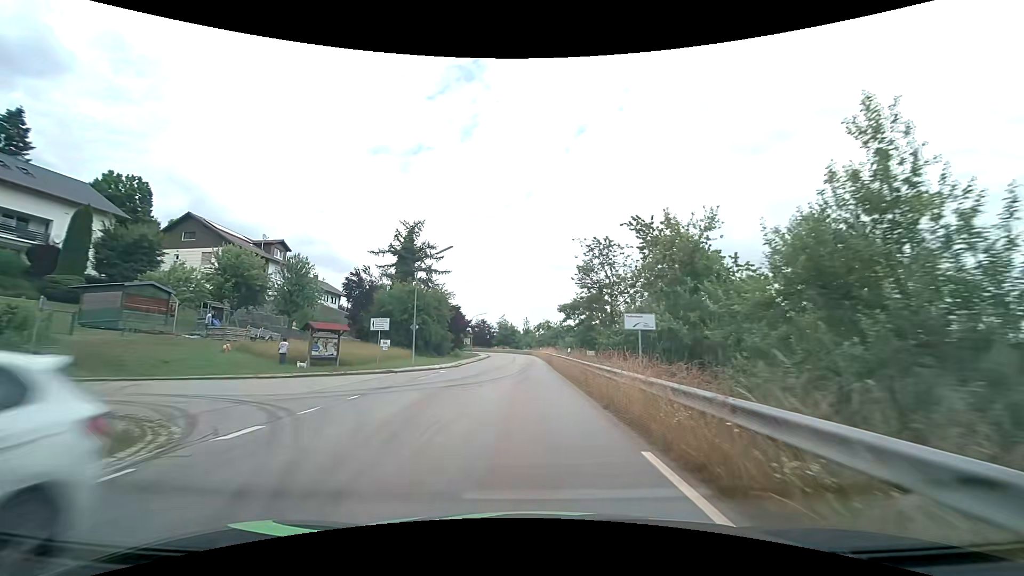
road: tertiary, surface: asphalt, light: Day
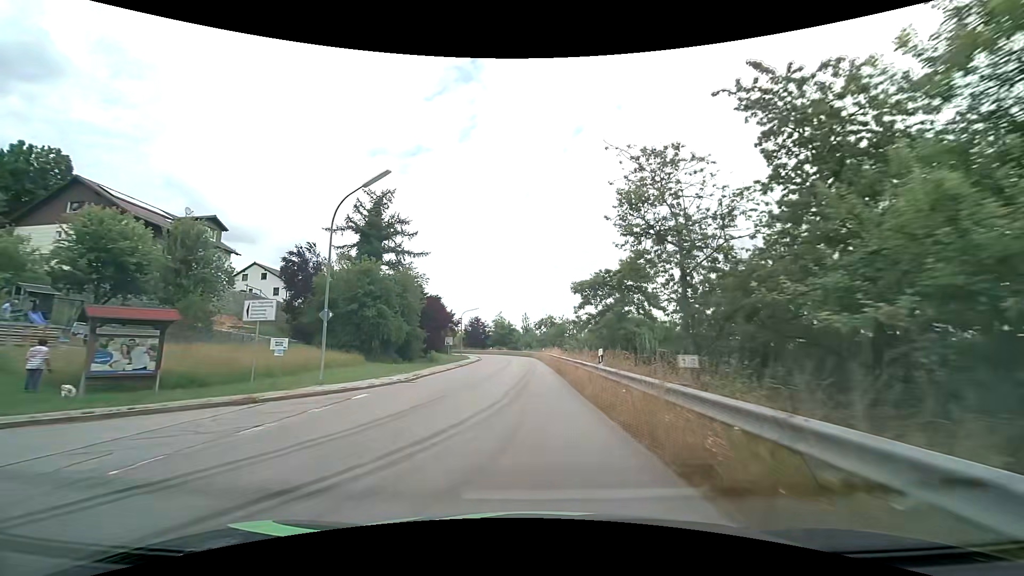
(+0.1, +13.8) m; 0°
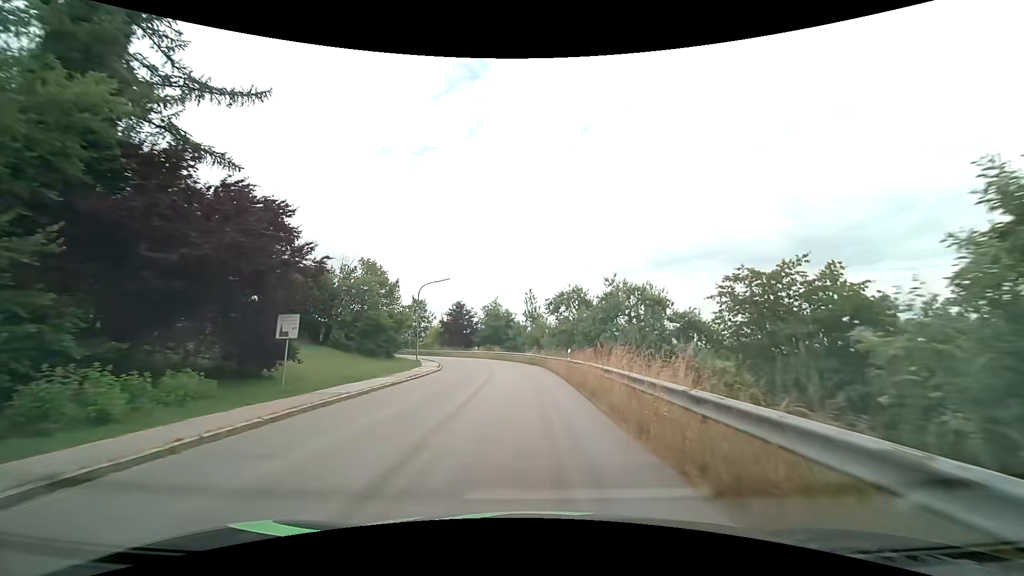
(-0.1, +33.6) m; -1°
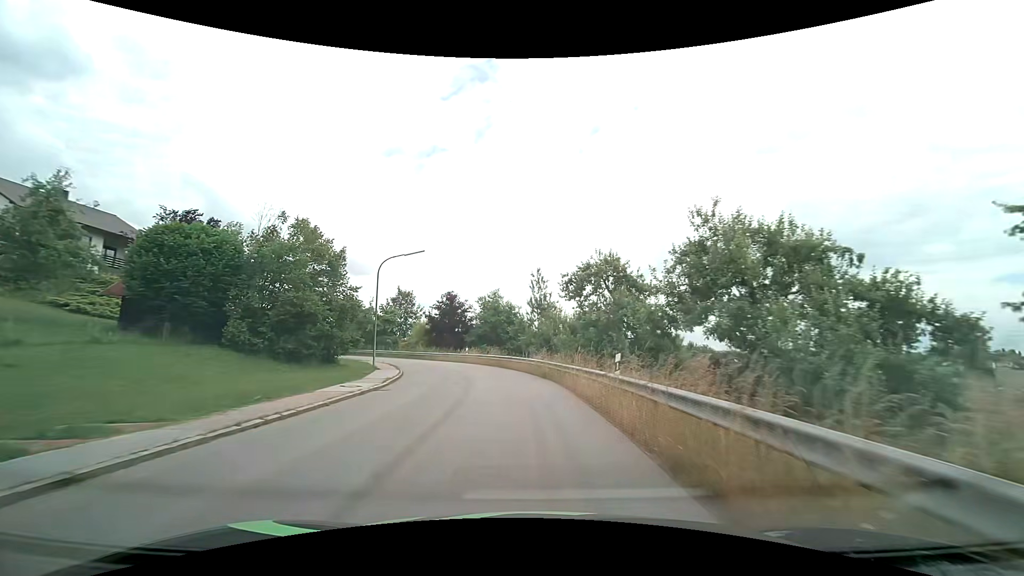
(0.0, +13.7) m; -1°
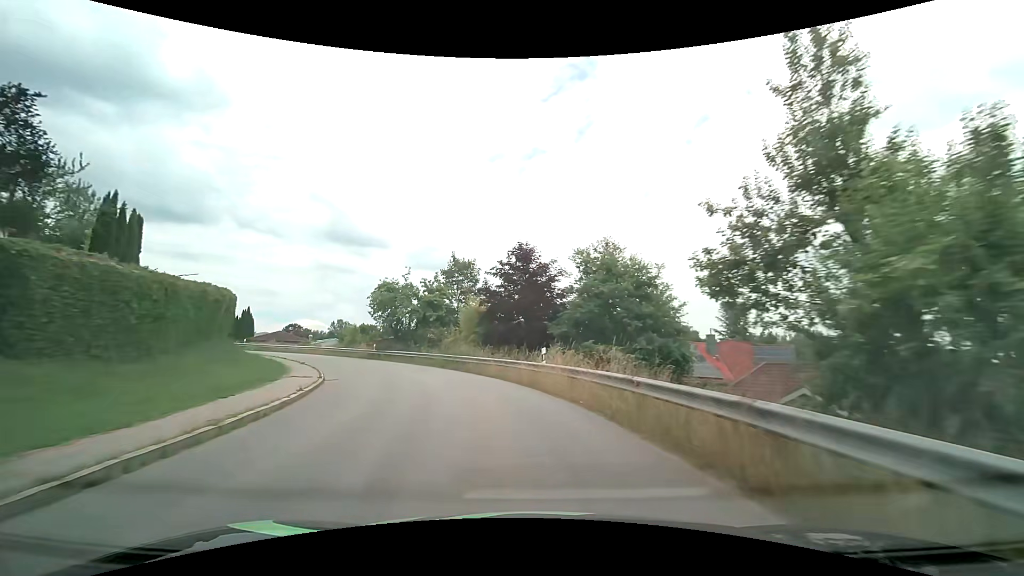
(-2.1, +27.2) m; -12°
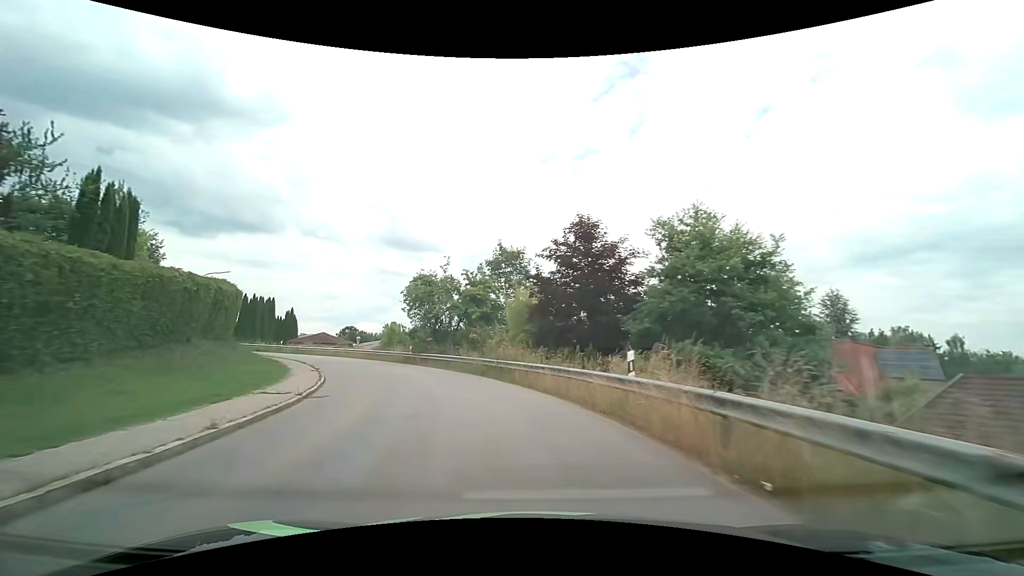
(-0.3, +6.6) m; -6°
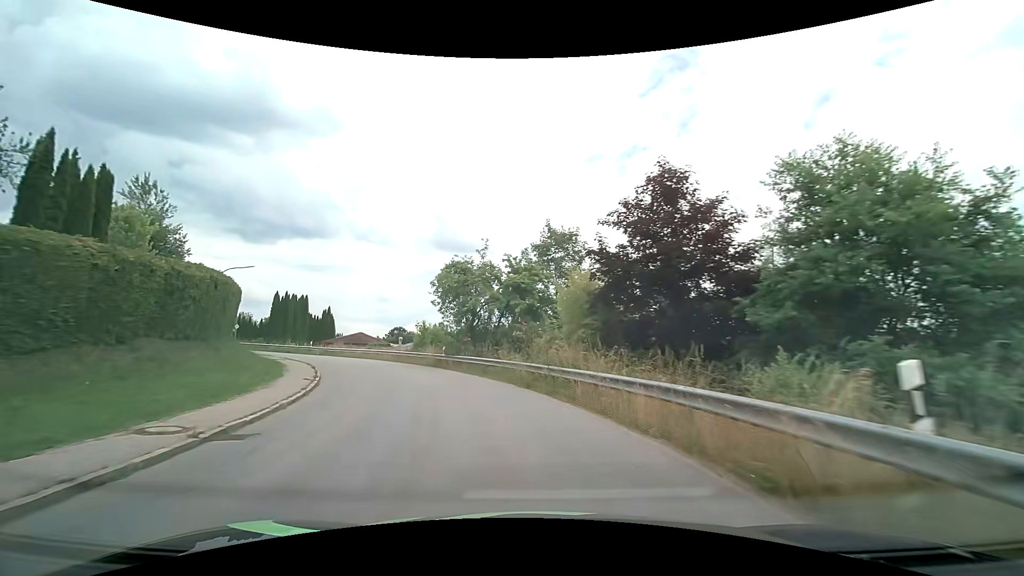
(-0.3, +6.4) m; -5°
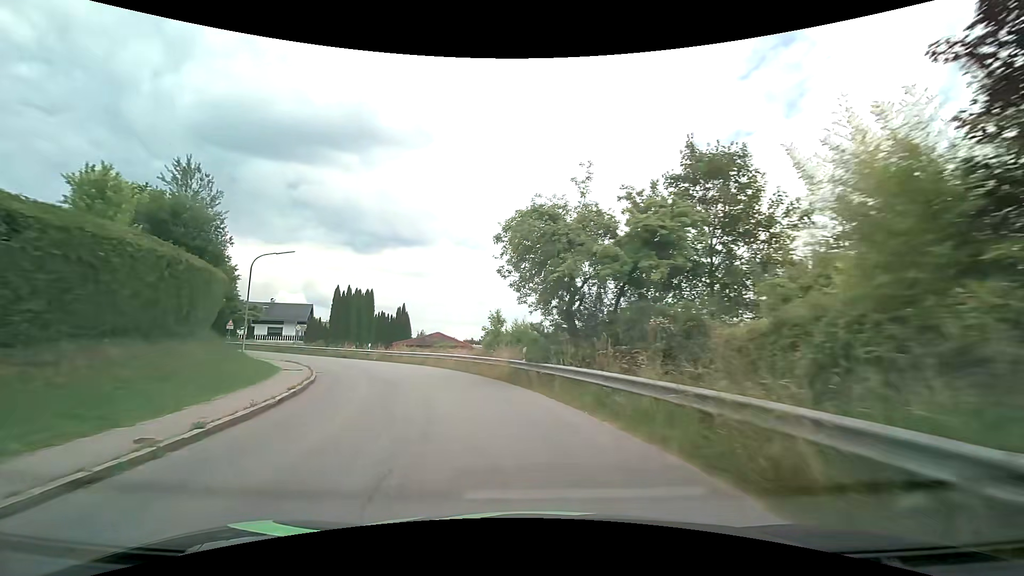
(-1.2, +12.5) m; -11°
(-1, +10) (-3, +20) (-7, +29) (-13, +37) (-21, +44) (-29, +49) (-37, +55) (-46, +60) (-54, +65) (-63, +71) m
